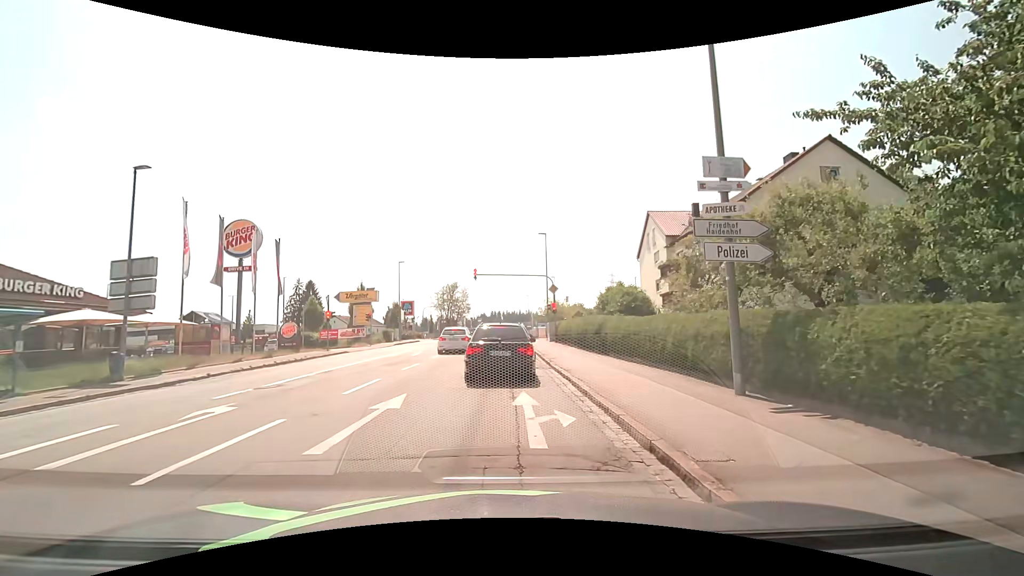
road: tertiary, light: Day
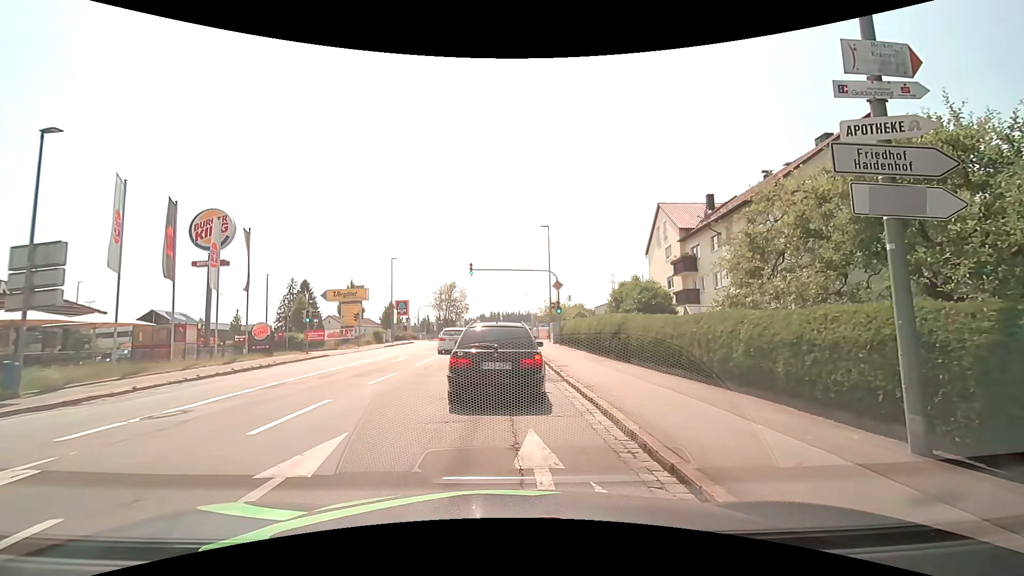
(0.0, +3.6) m; 0°
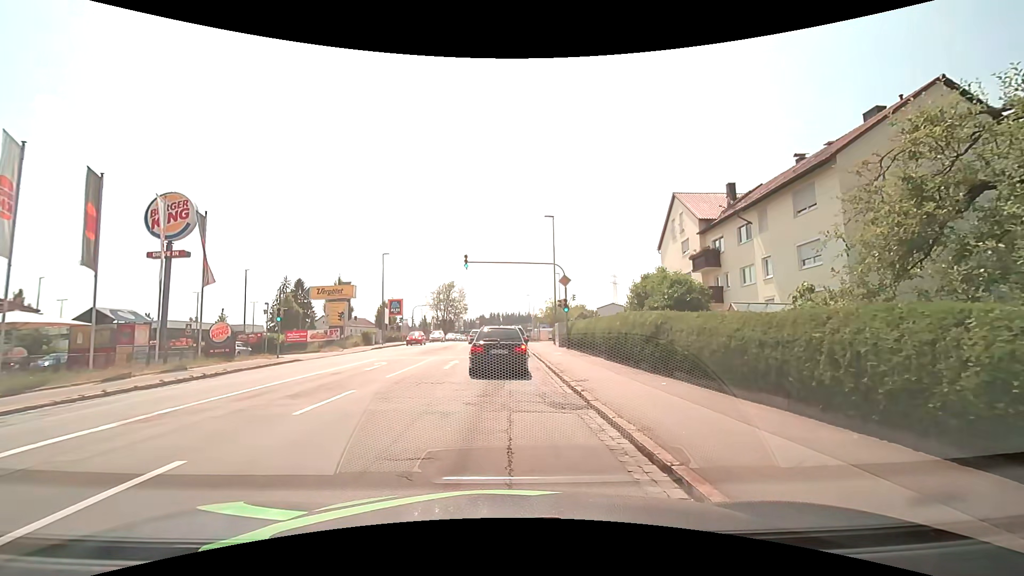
(0.0, +4.5) m; +1°
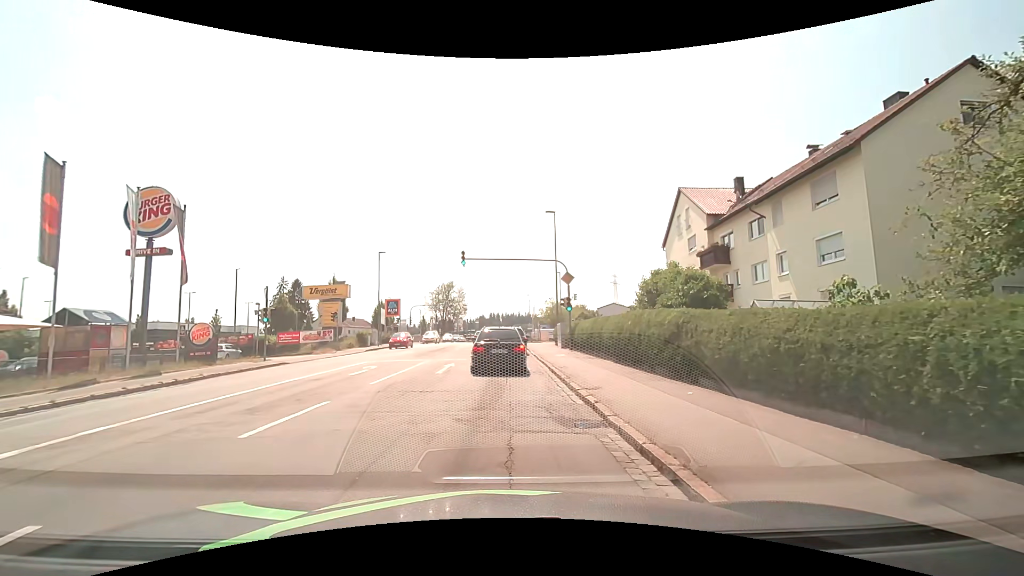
(0.0, +1.7) m; 0°
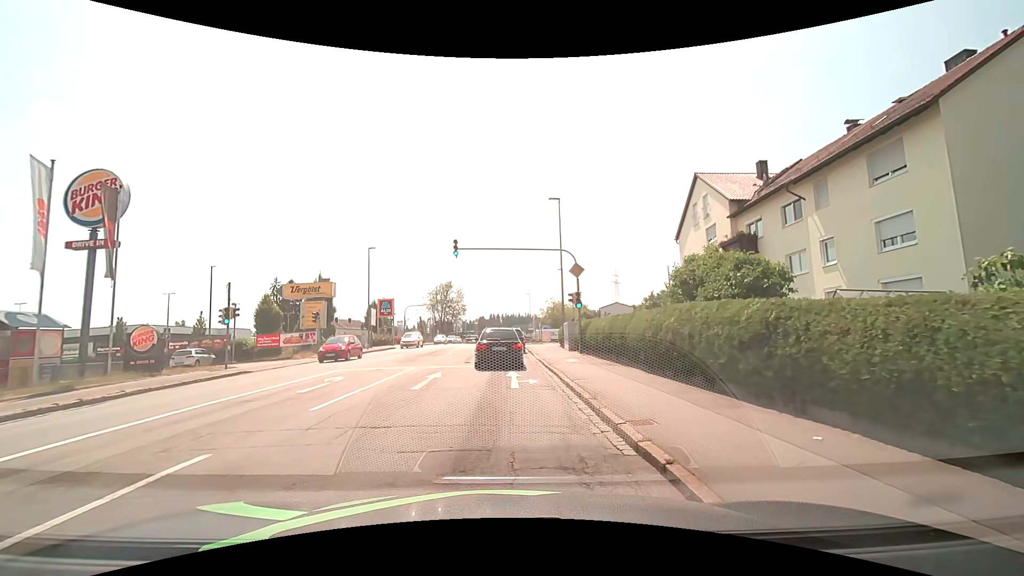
(-0.1, +4.0) m; -2°
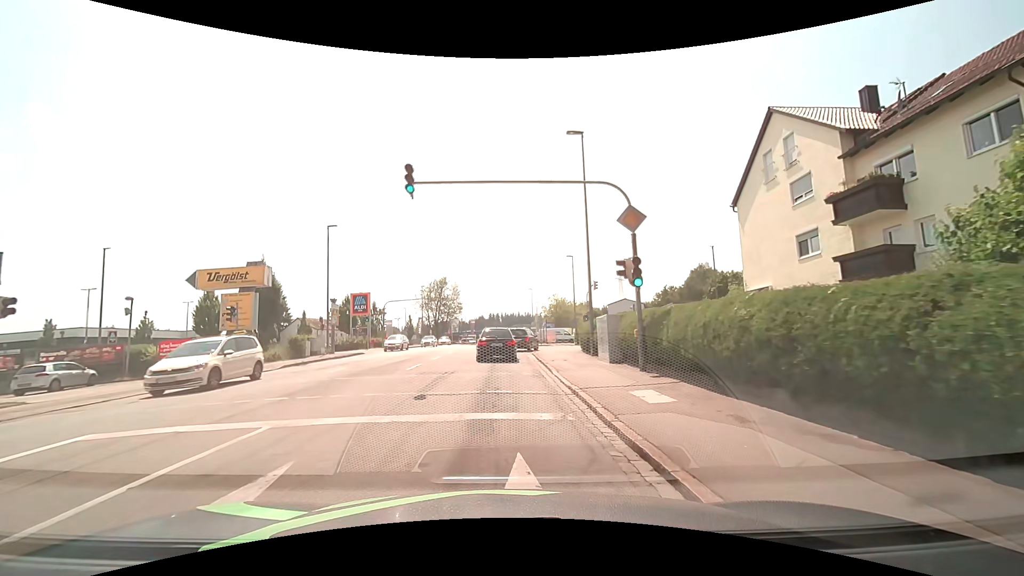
(+0.1, +11.6) m; +1°
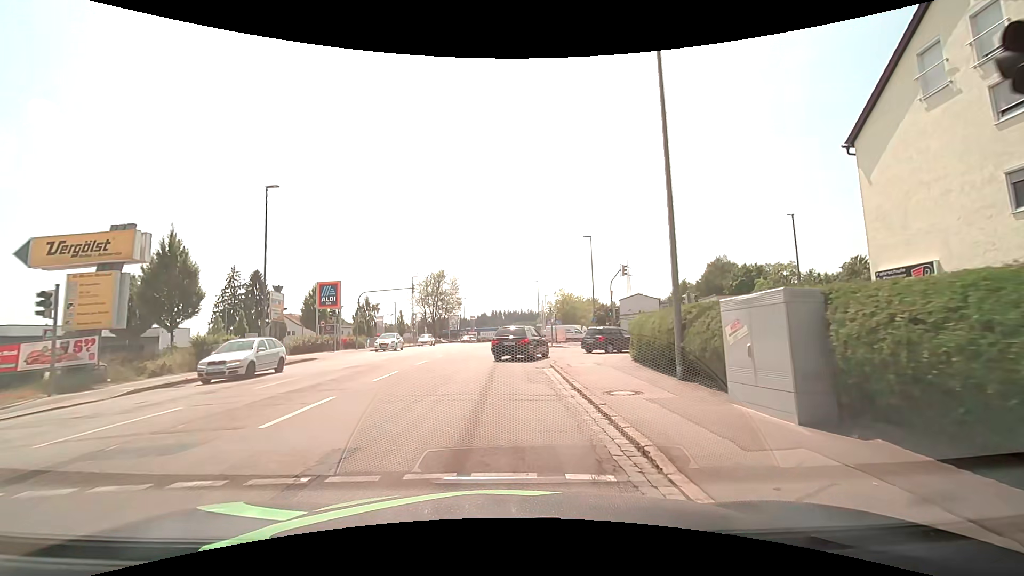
(-0.1, +10.8) m; 0°
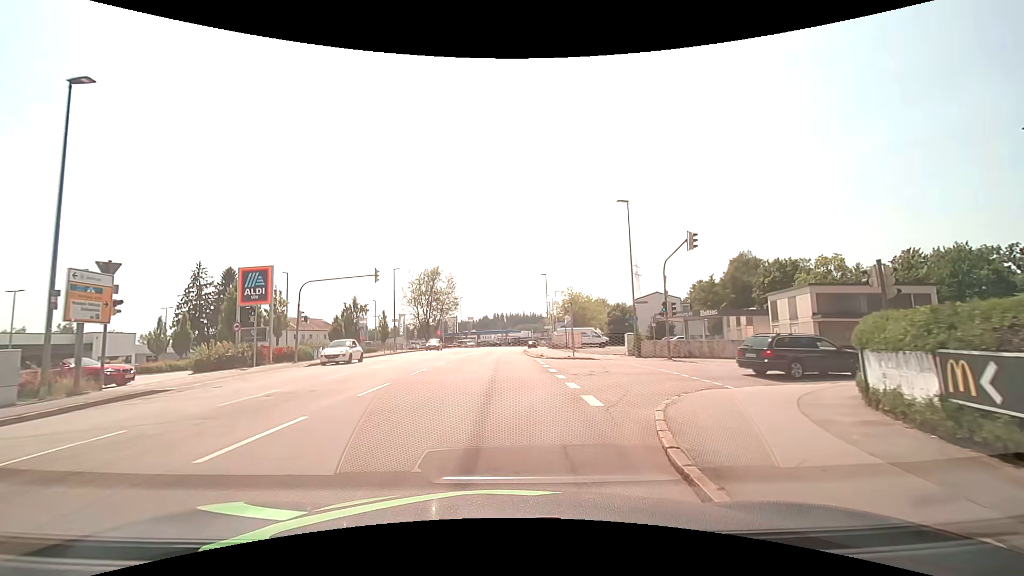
(-0.2, +13.6) m; -1°
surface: asphalt
(0, +10) (0, +20) (0, +30) (0, +40) (0, +50) (0, +60) (0, +70) (+1, +80) (+1, +90) (+3, +100) m
